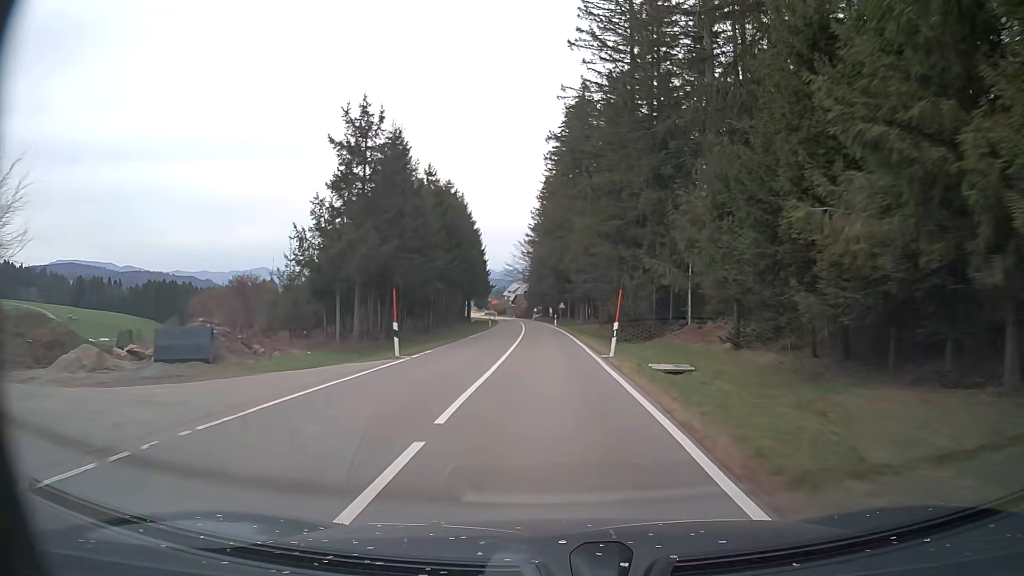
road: tertiary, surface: asphalt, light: Day
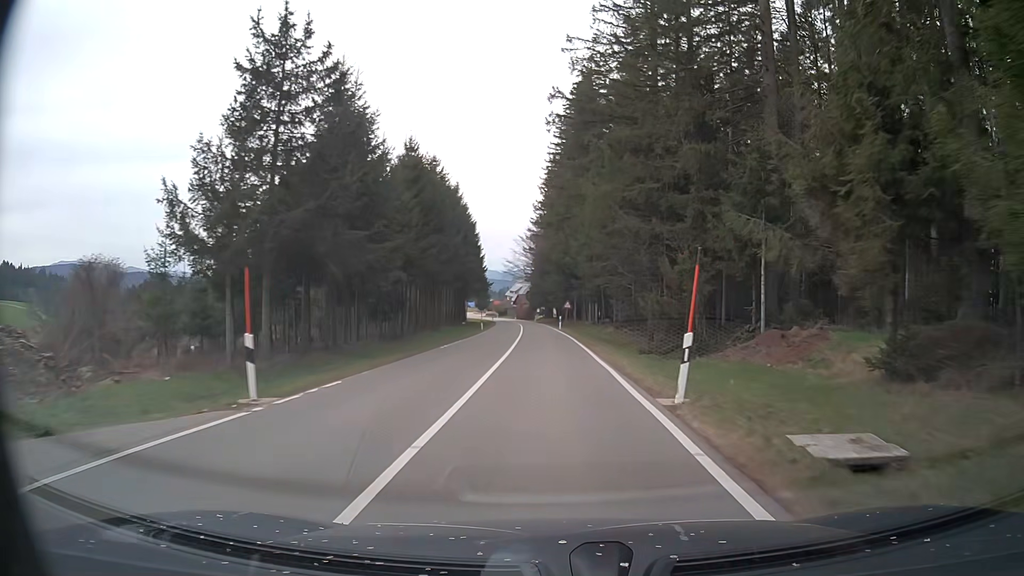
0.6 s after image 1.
(-0.1, +10.7) m; 0°
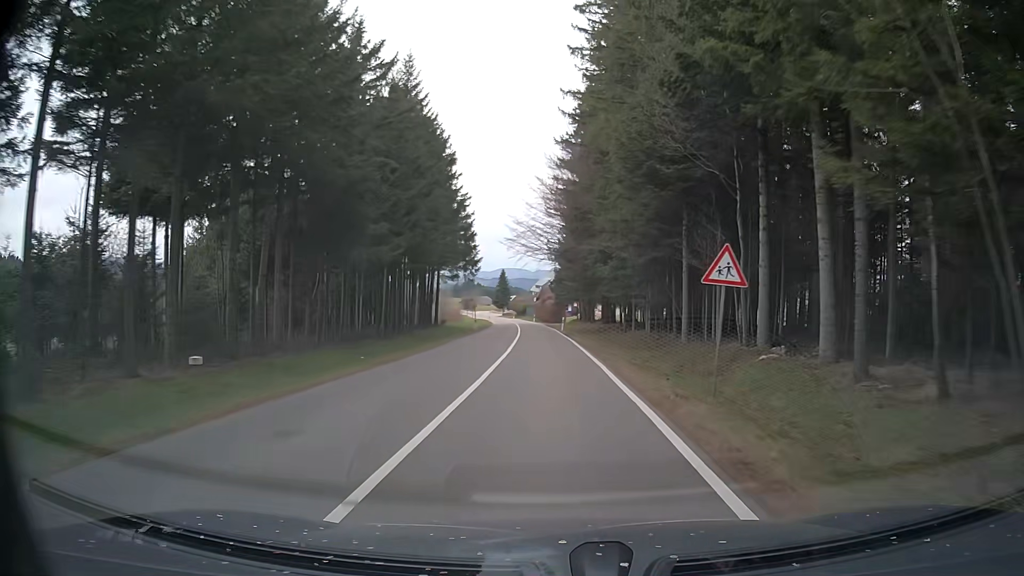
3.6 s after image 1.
(-1.0, +54.2) m; -3°
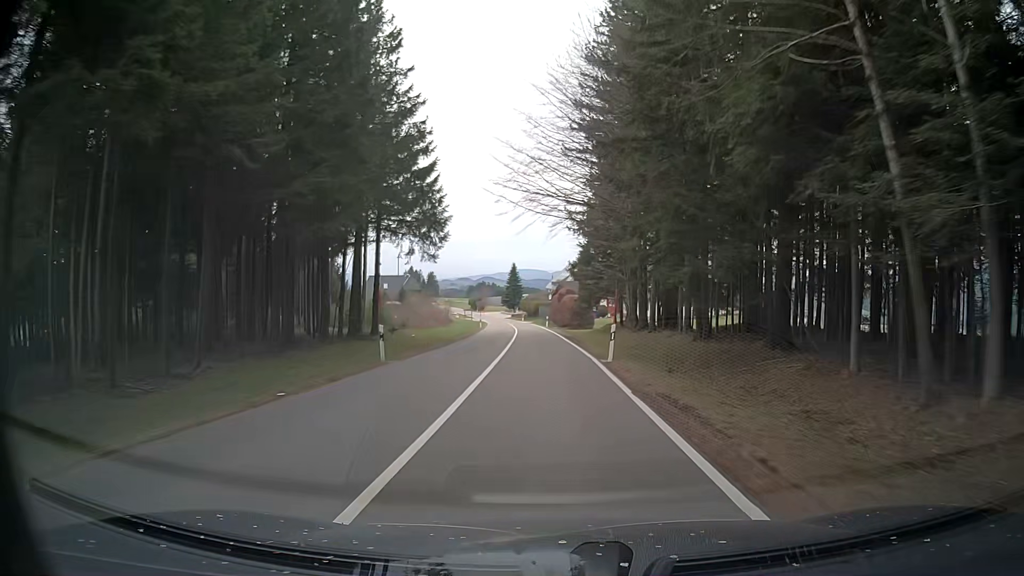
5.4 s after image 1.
(-0.3, +32.1) m; -1°
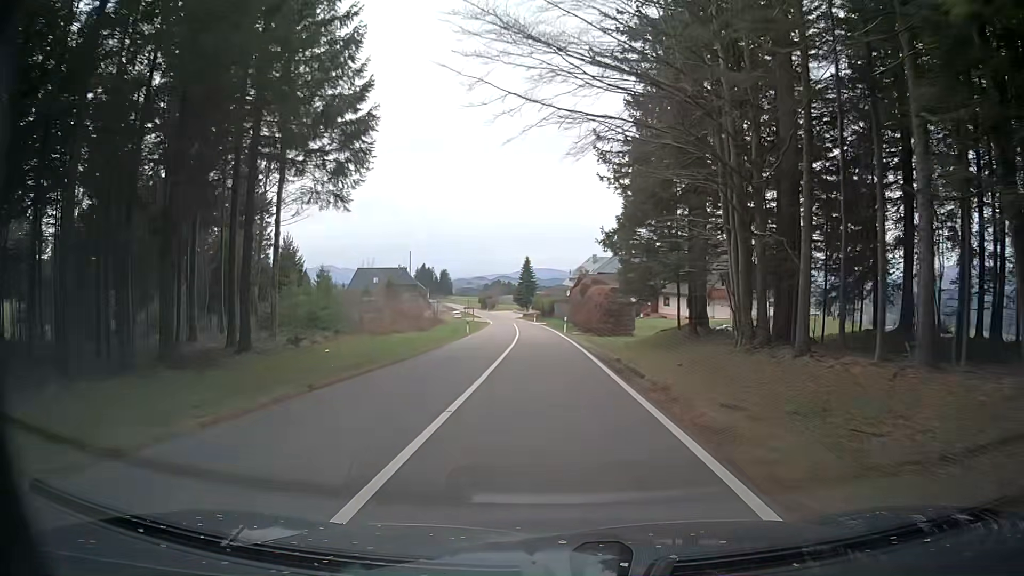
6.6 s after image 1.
(-0.2, +21.0) m; -1°
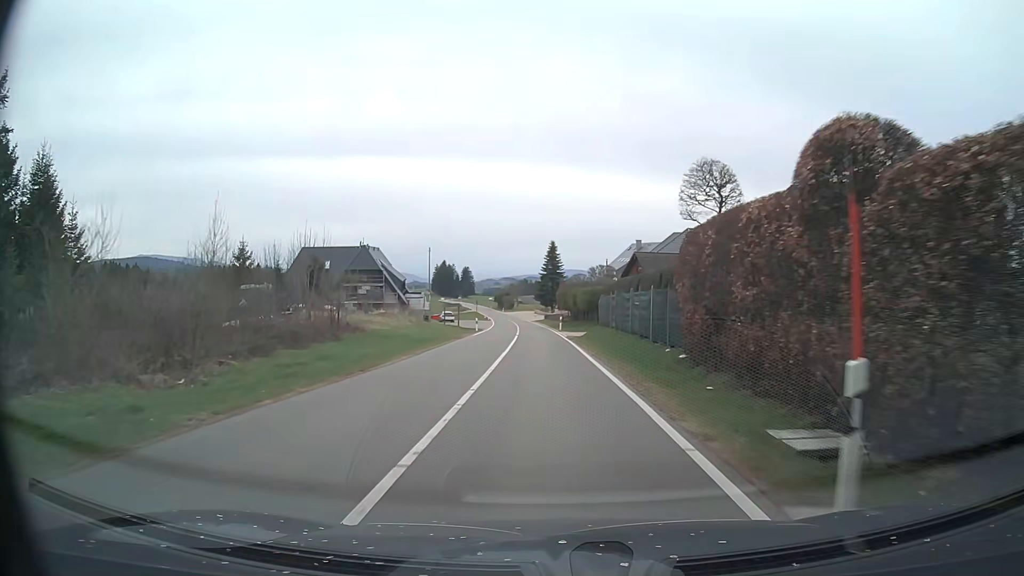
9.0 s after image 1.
(-0.7, +41.4) m; -2°
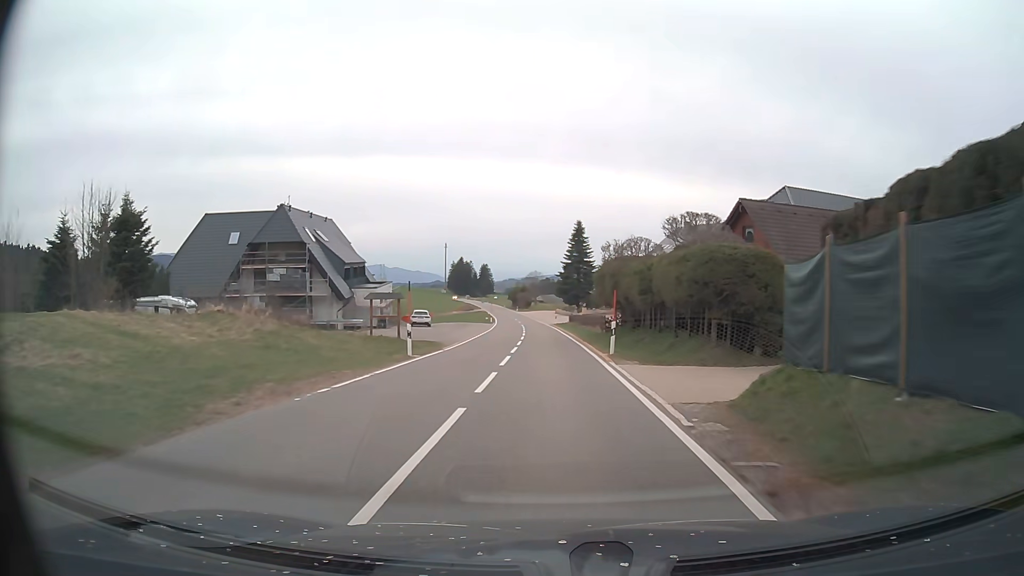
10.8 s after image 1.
(-0.5, +31.4) m; -2°
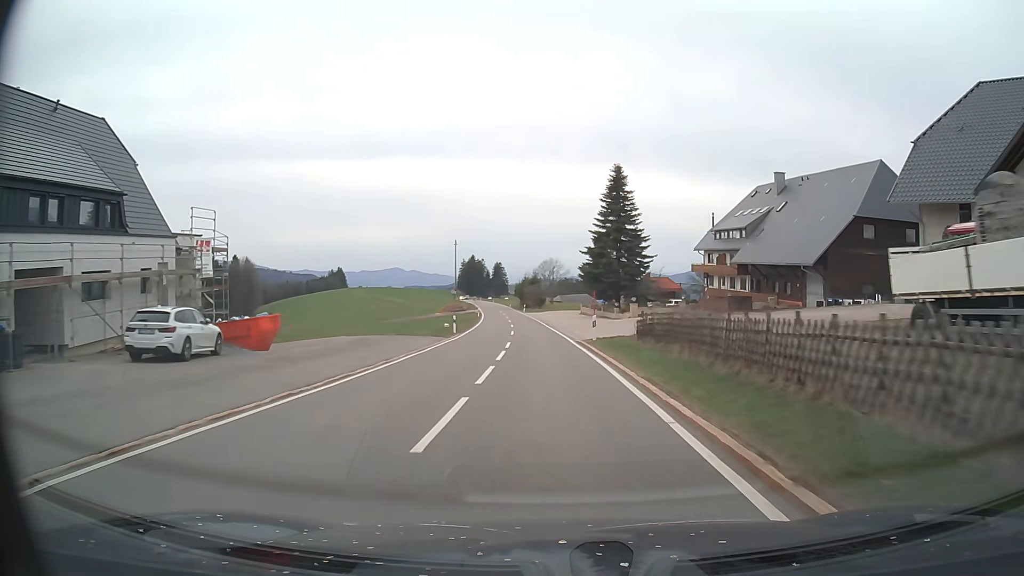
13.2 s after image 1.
(-0.6, +42.7) m; -2°
(0, +10) (0, +20) (-1, +30) (-1, +40) (-2, +50) (-2, +60) (-3, +70) (-4, +80) (-5, +90) (-6, +100) m
